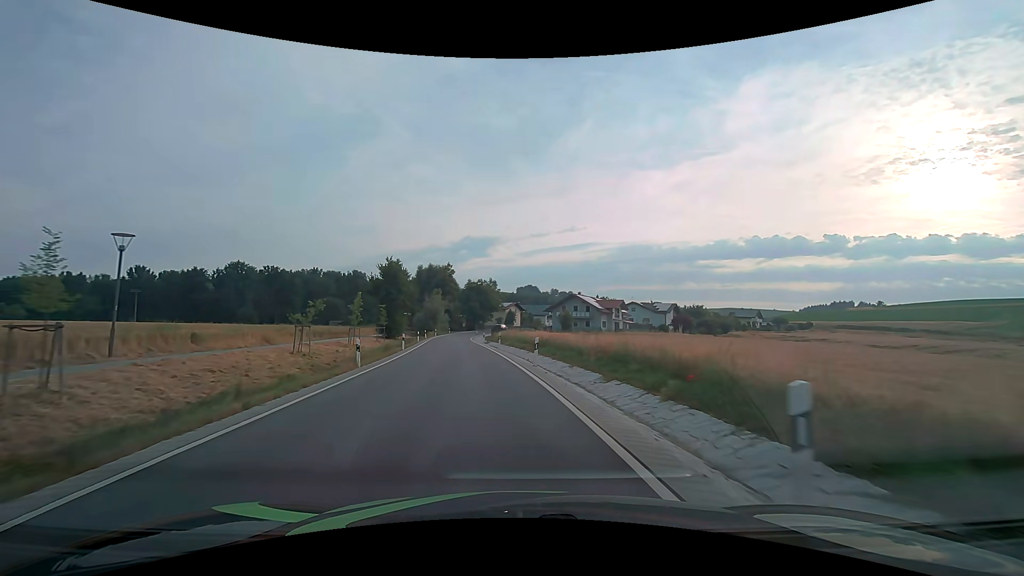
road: secondary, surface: asphalt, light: Day
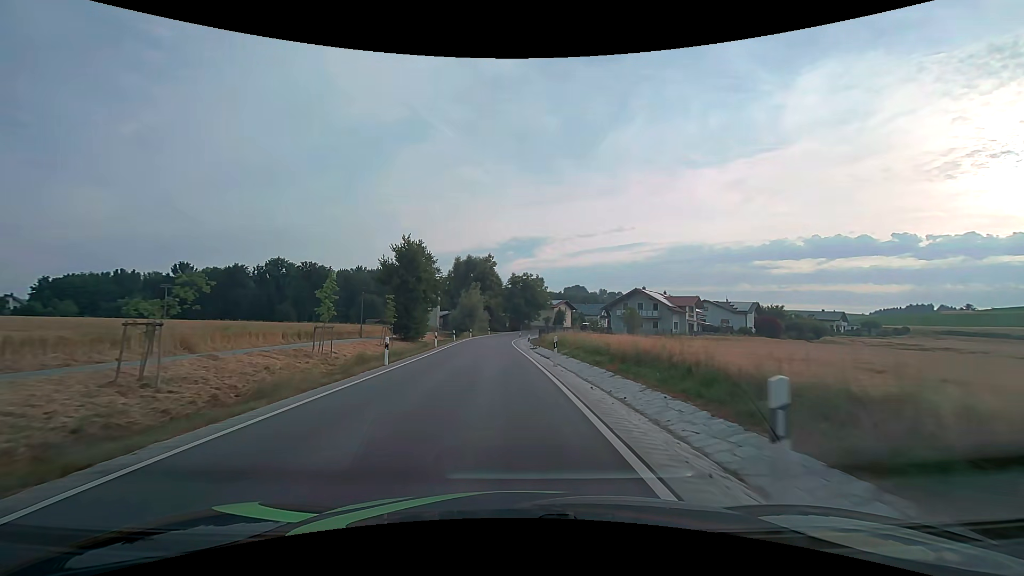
(-0.7, +15.0) m; -5°
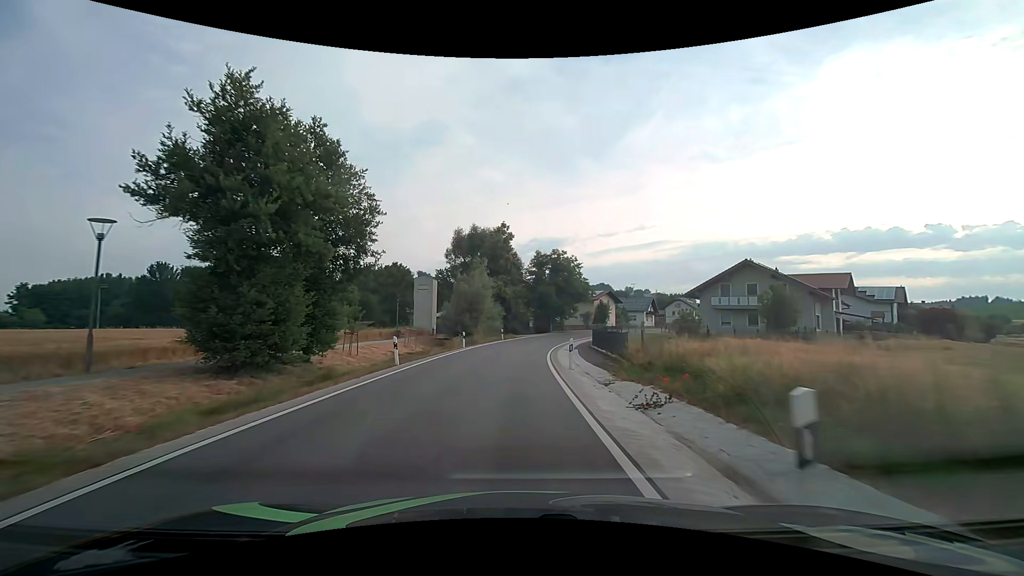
(-0.8, +31.0) m; -2°
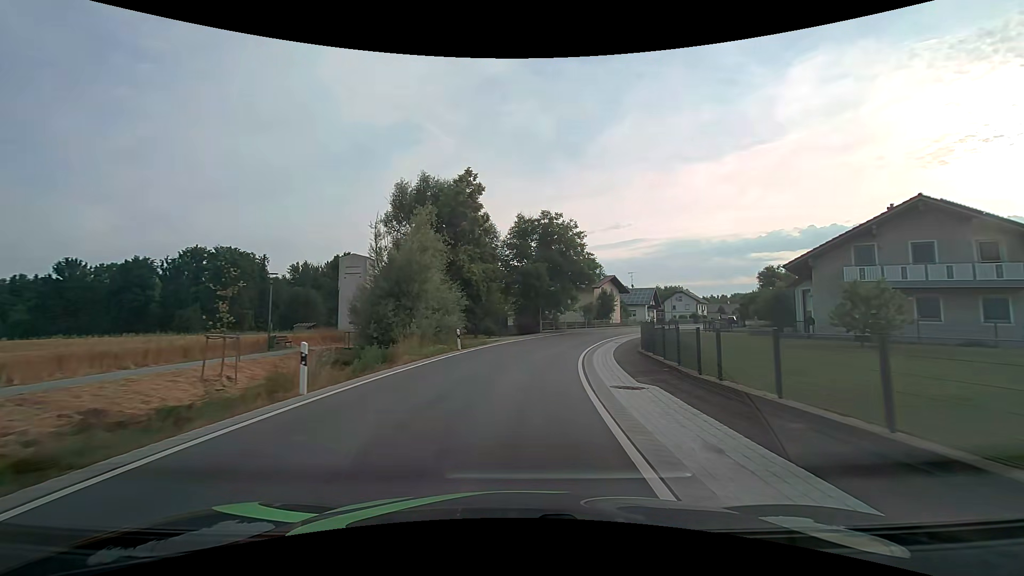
(+0.2, +23.3) m; +3°
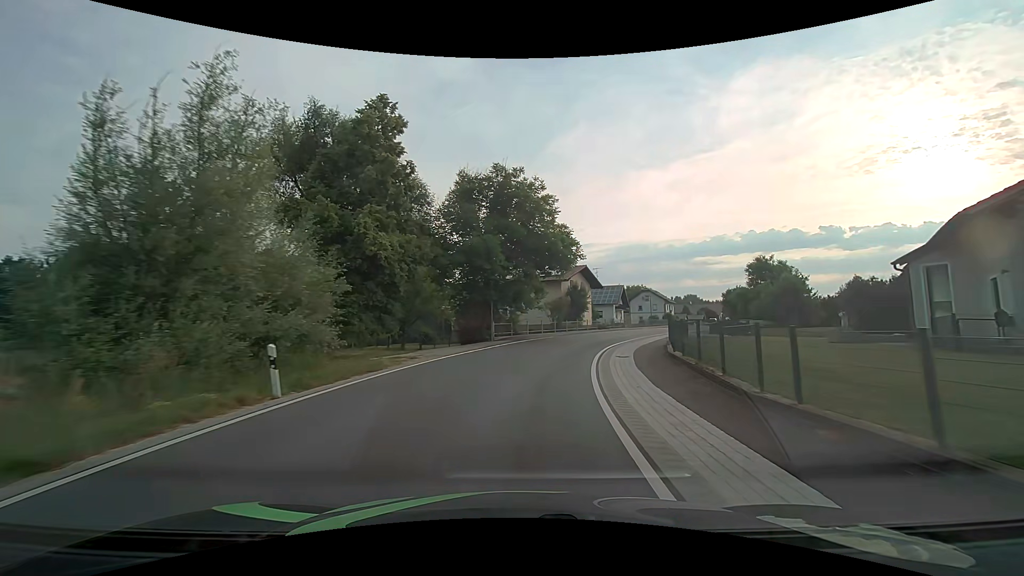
(+0.6, +15.2) m; +5°
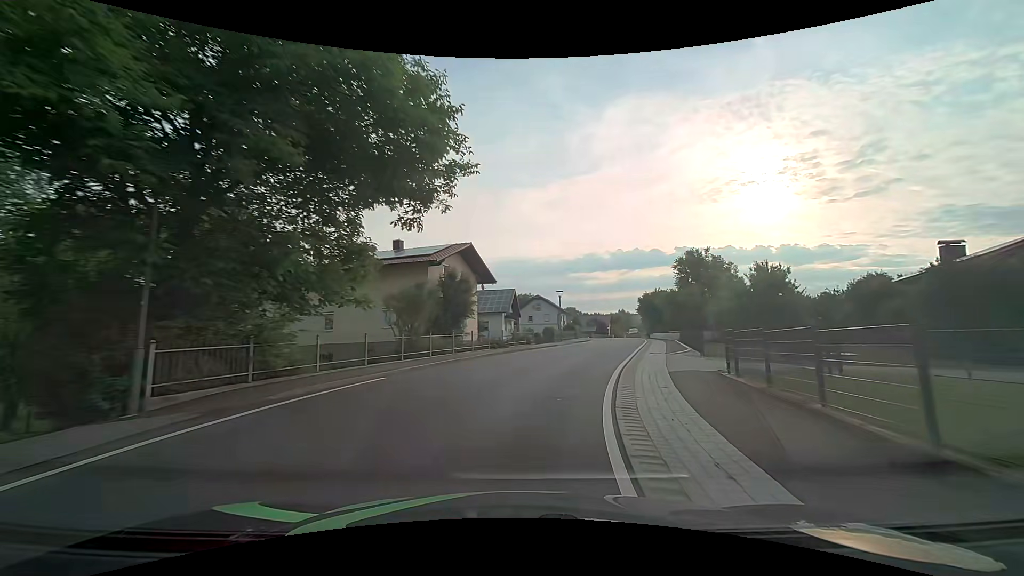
(+2.3, +21.7) m; +13°
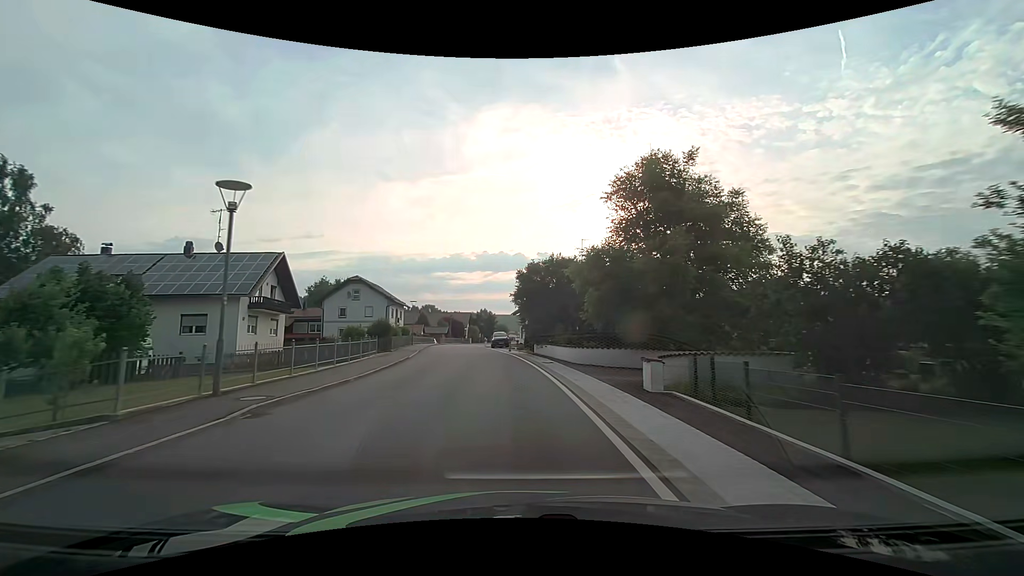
(+6.8, +33.8) m; +16°
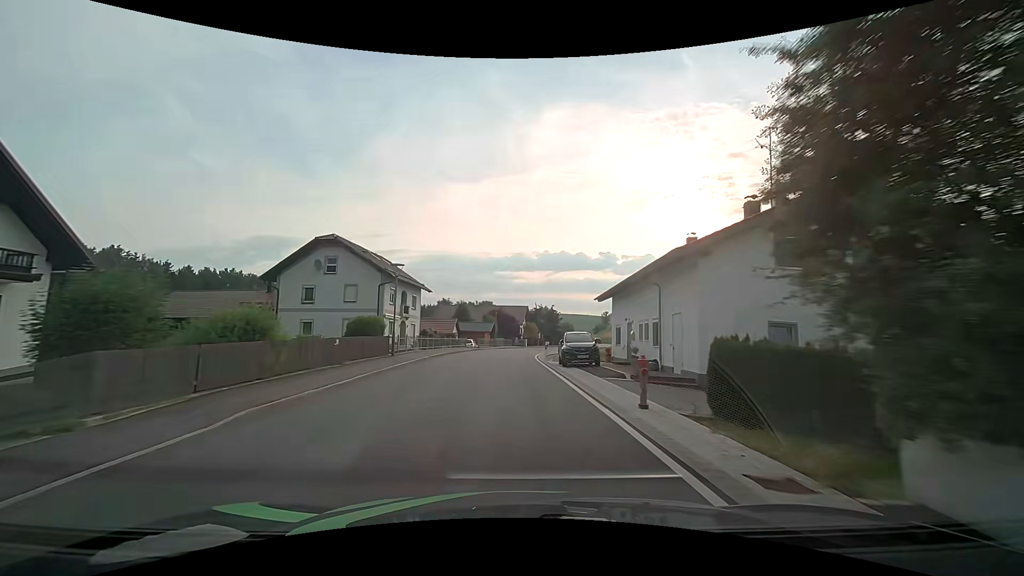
(-1.6, +28.3) m; -7°
(0, +10) (0, +20) (0, +30) (0, +40) (+1, +50) (+3, +60) (+6, +69) (+9, +79) (+12, +88) (+15, +98) m
